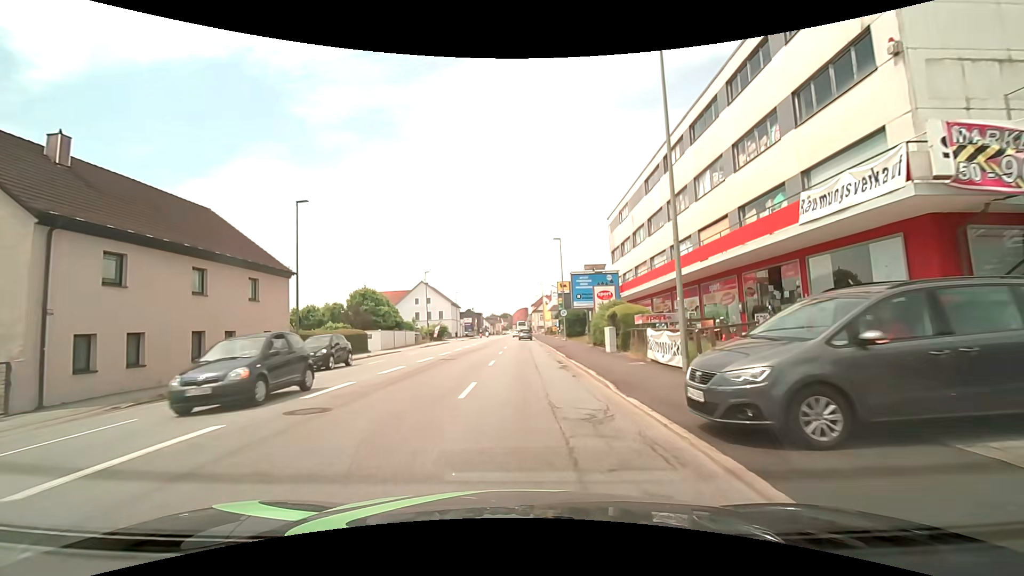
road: tertiary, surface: asphalt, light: Day
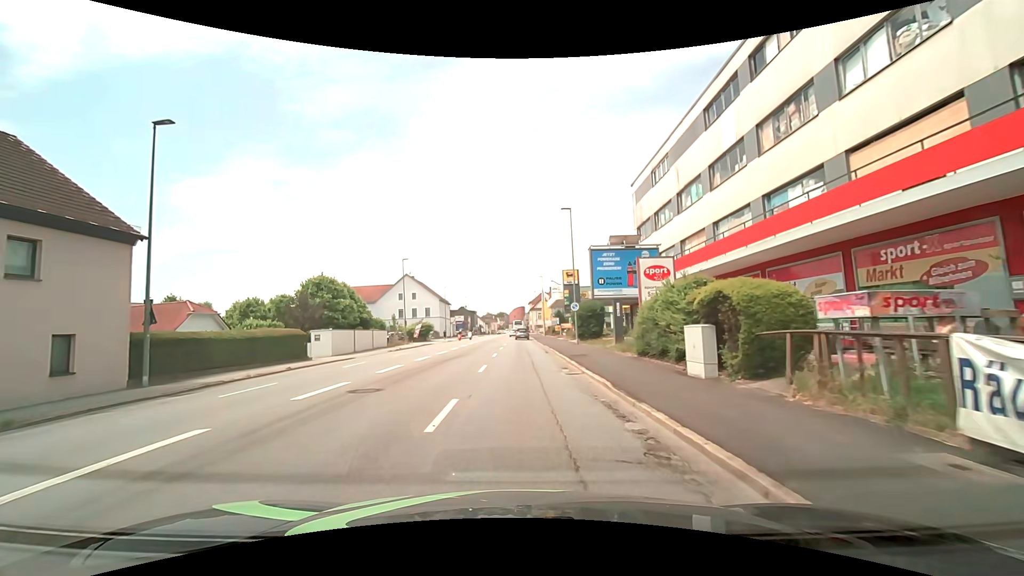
(0.0, +12.2) m; 0°
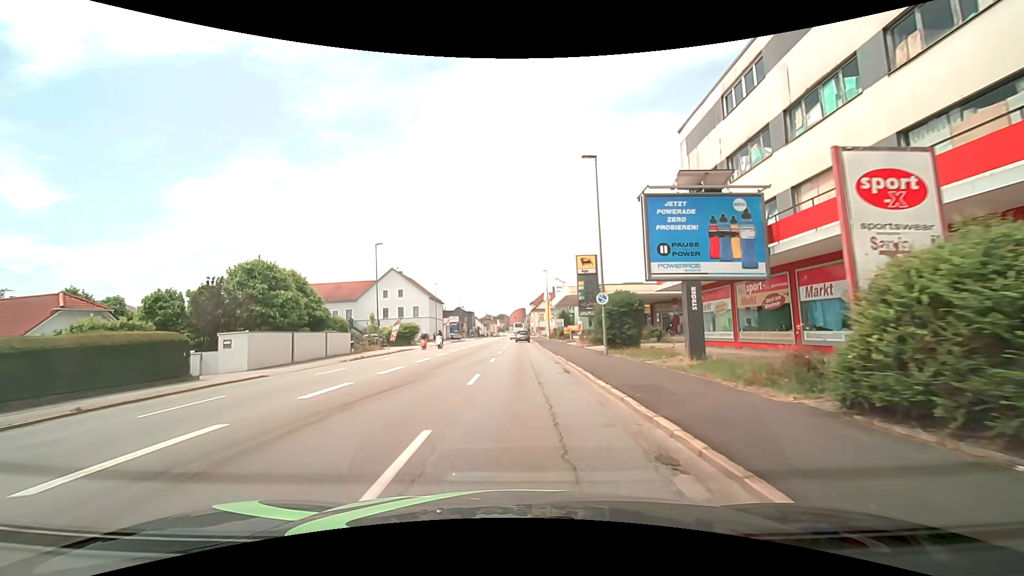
(+0.1, +11.8) m; +1°
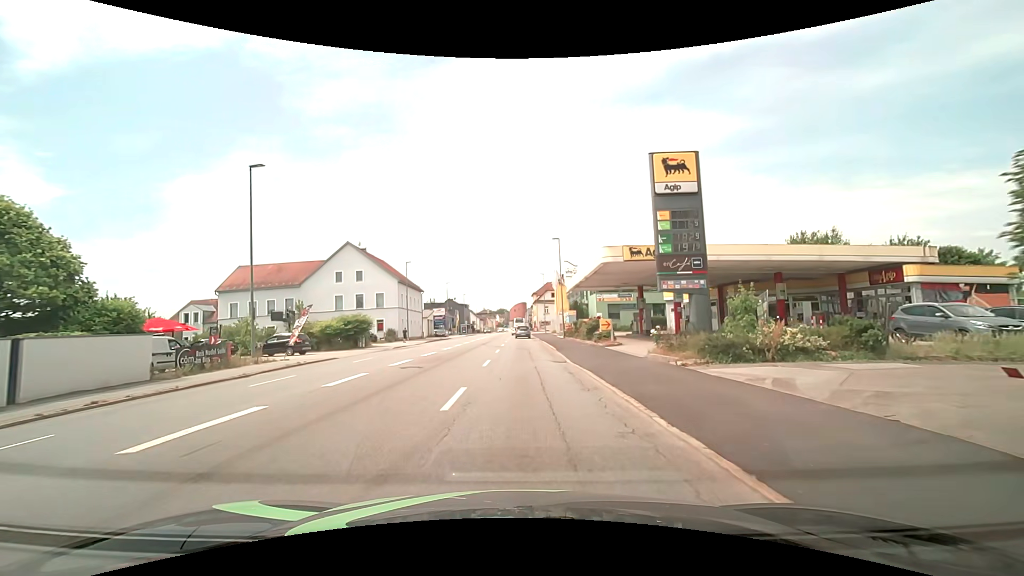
(-0.2, +22.6) m; 0°
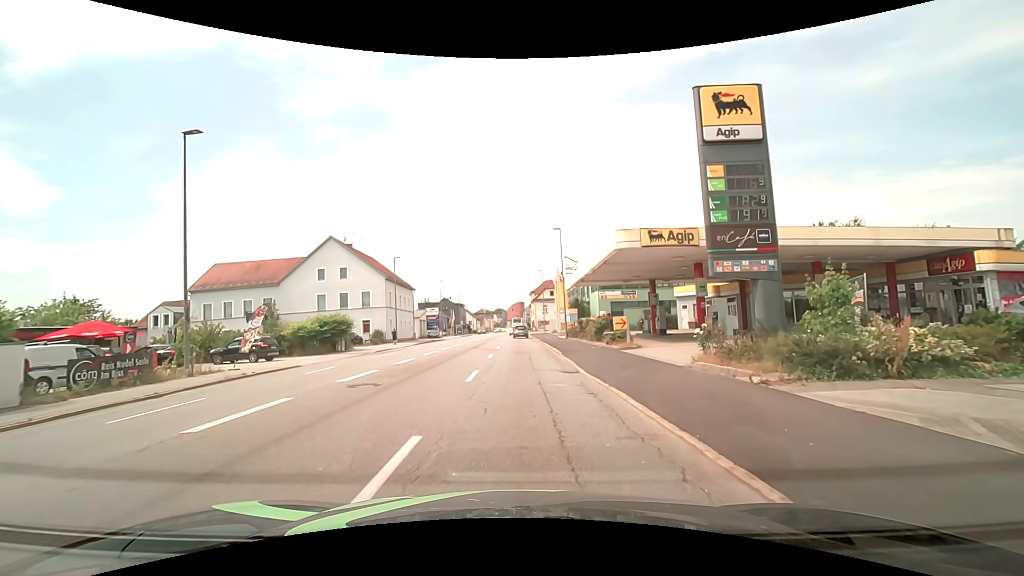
(0.0, +4.8) m; 0°
